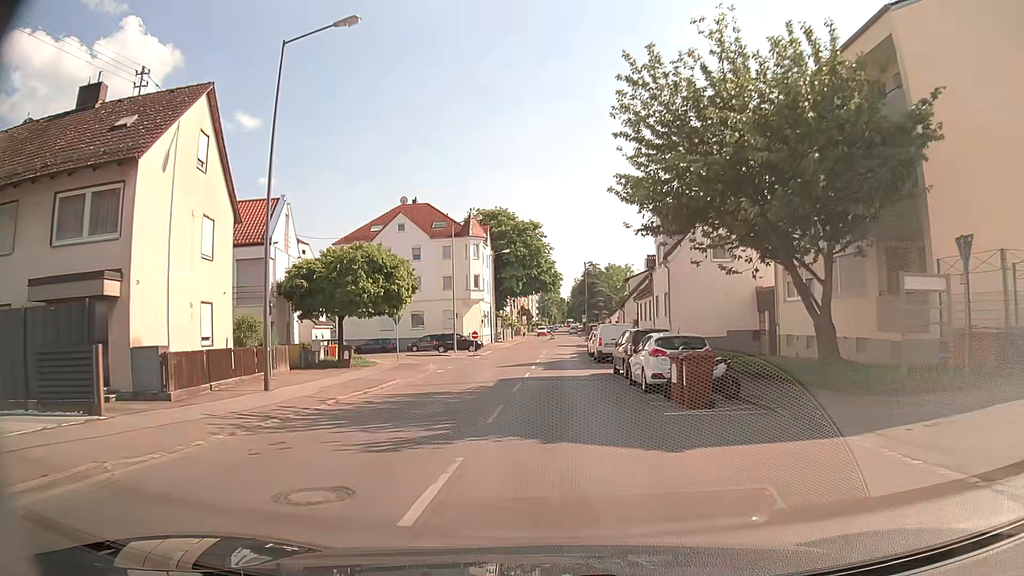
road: secondary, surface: asphalt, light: Day
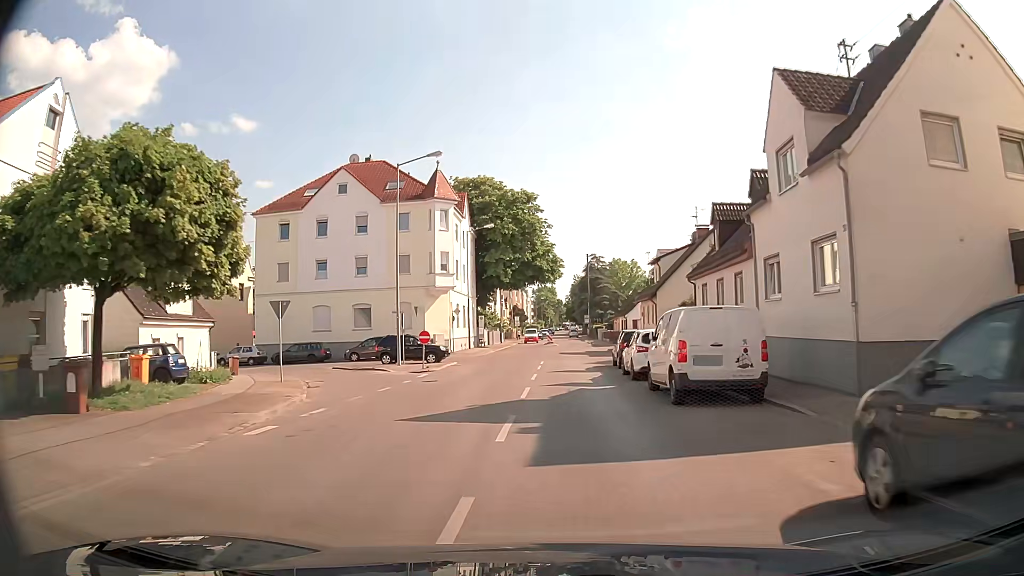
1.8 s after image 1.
(-0.2, +20.1) m; +1°
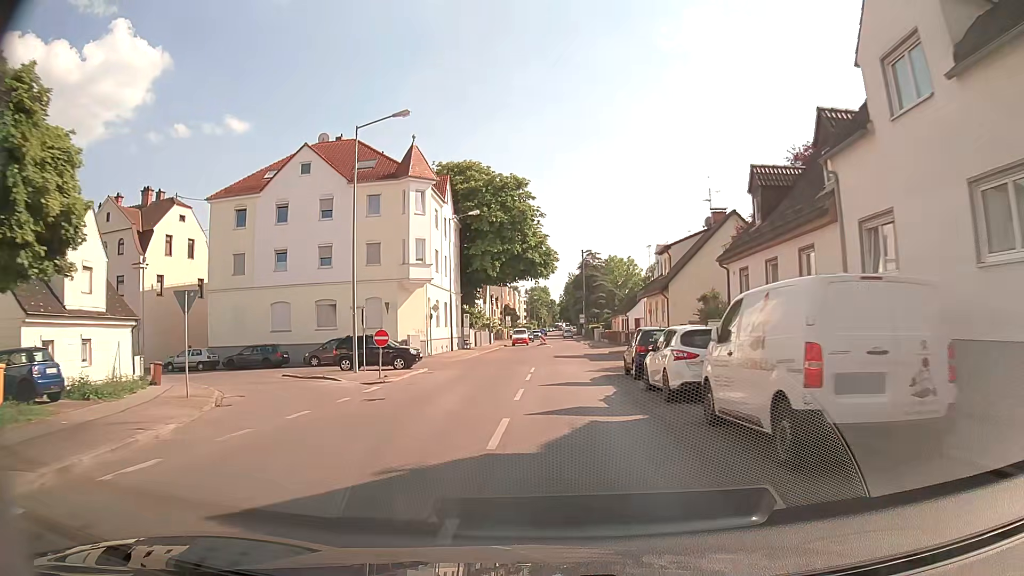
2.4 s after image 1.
(0.0, +6.8) m; 0°
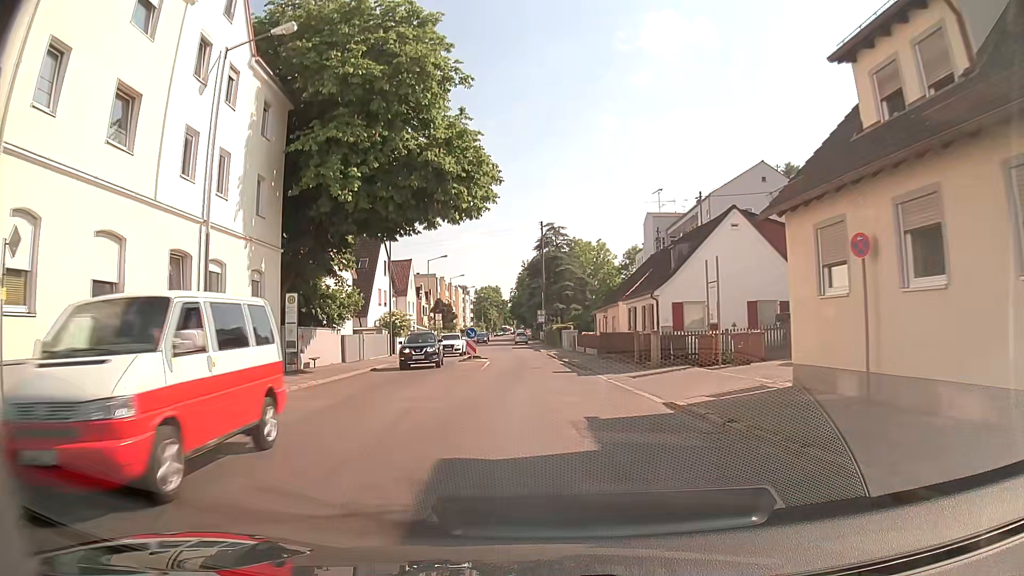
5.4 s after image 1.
(+1.0, +34.0) m; +4°
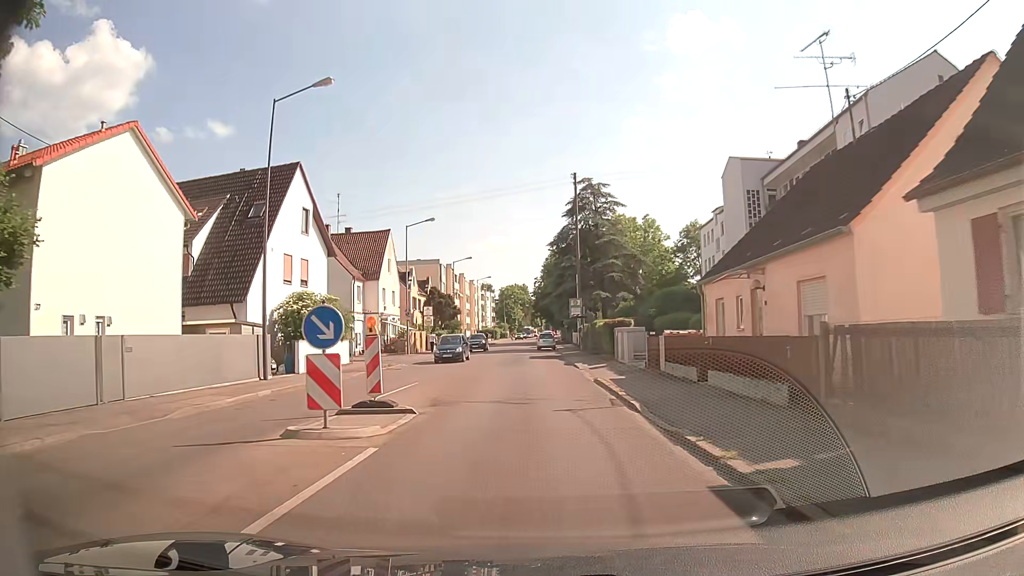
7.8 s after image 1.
(-0.5, +27.0) m; -2°
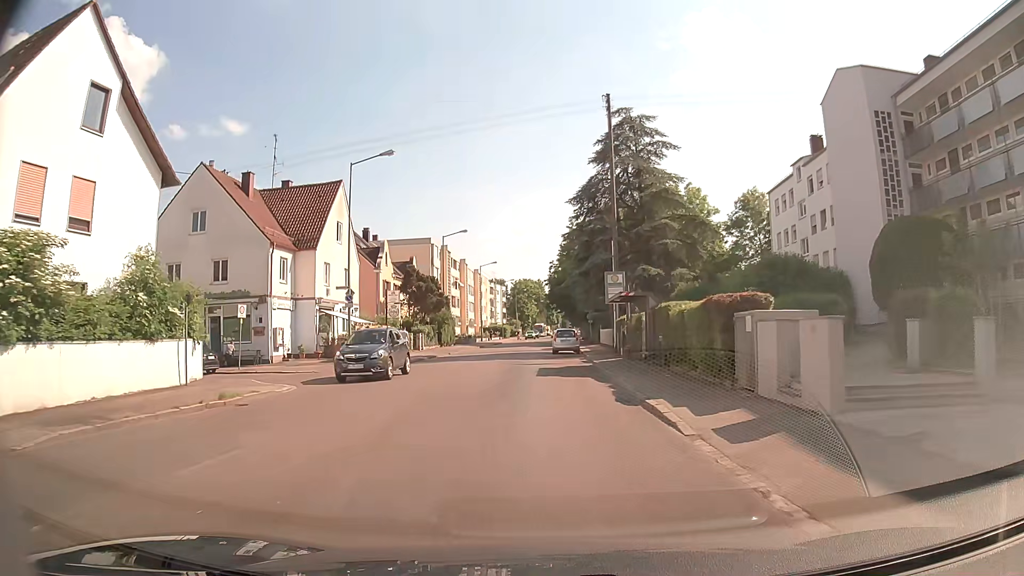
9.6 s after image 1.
(-0.2, +19.9) m; -2°
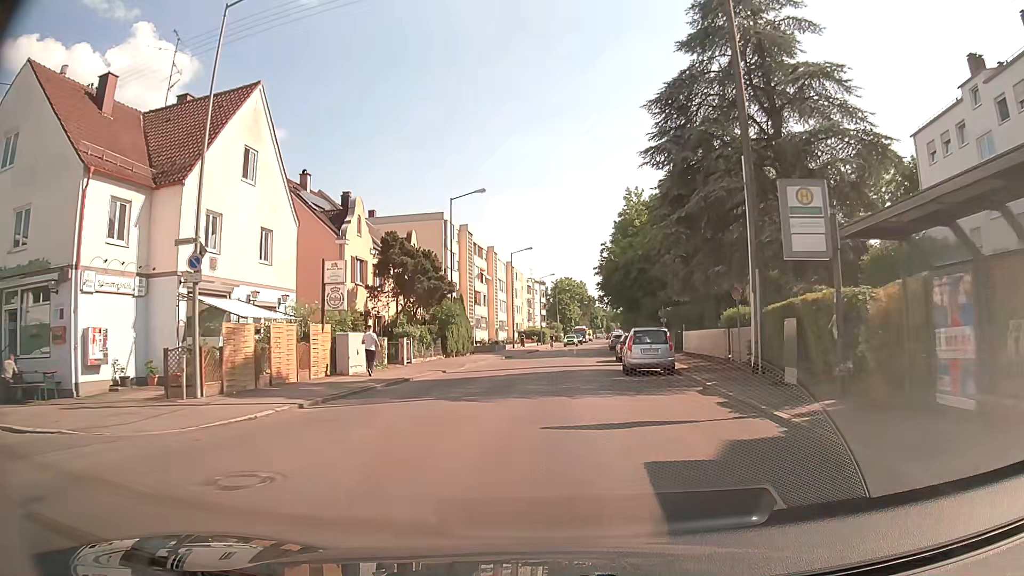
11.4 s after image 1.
(-0.7, +19.5) m; -3°
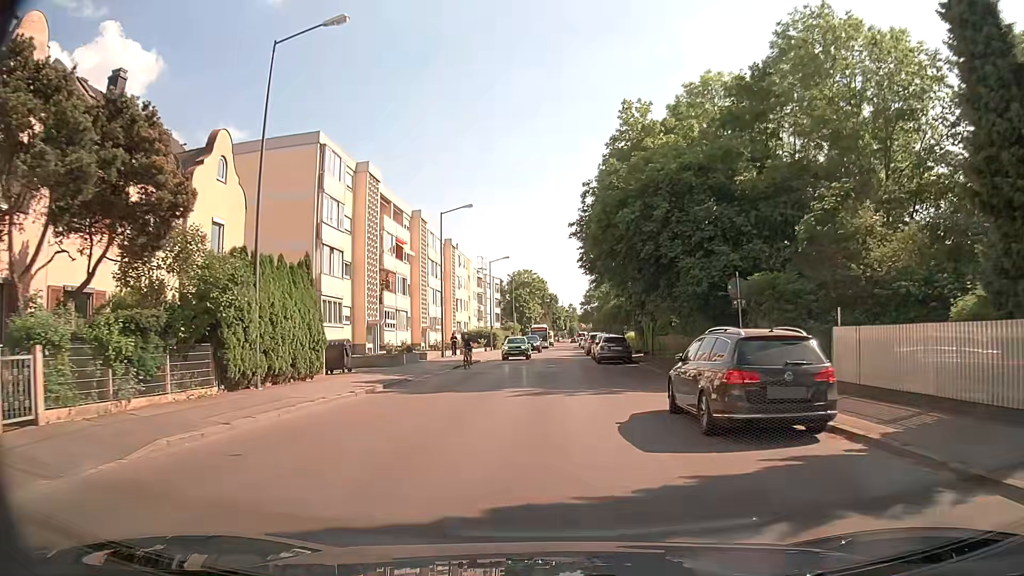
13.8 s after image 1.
(+0.7, +25.2) m; +3°
(0, +10) (0, +20) (+1, +30) (+1, +40) (+1, +50) (+2, +60) (+2, +70) (+2, +80) (+2, +90) (+3, +100) m
